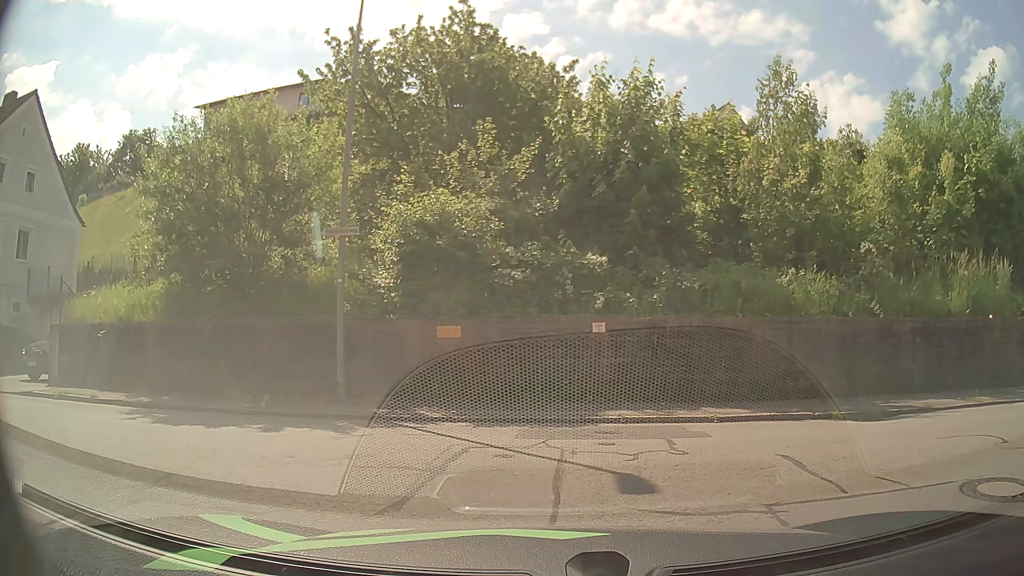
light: Day
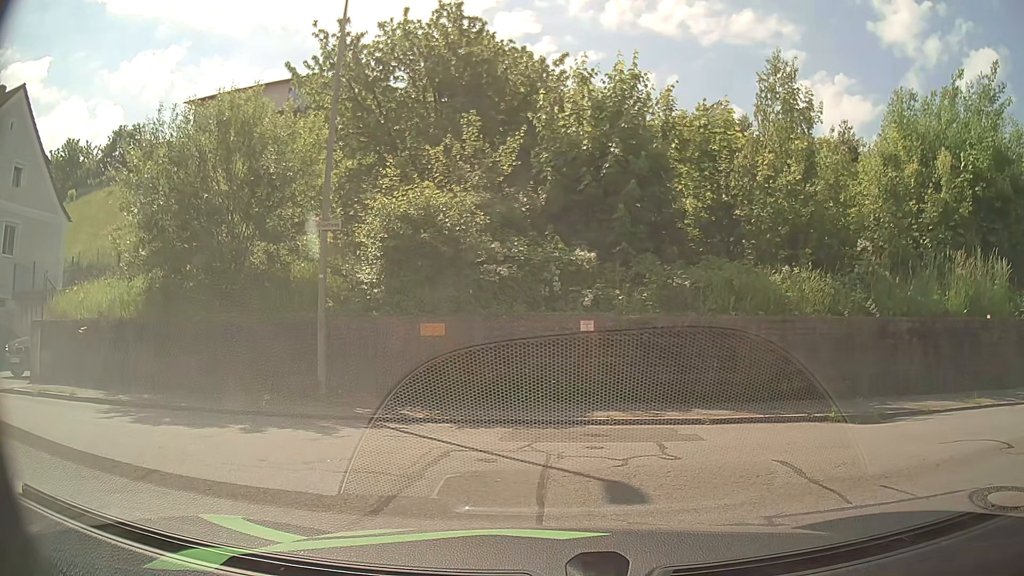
(0.0, +0.3) m; 0°
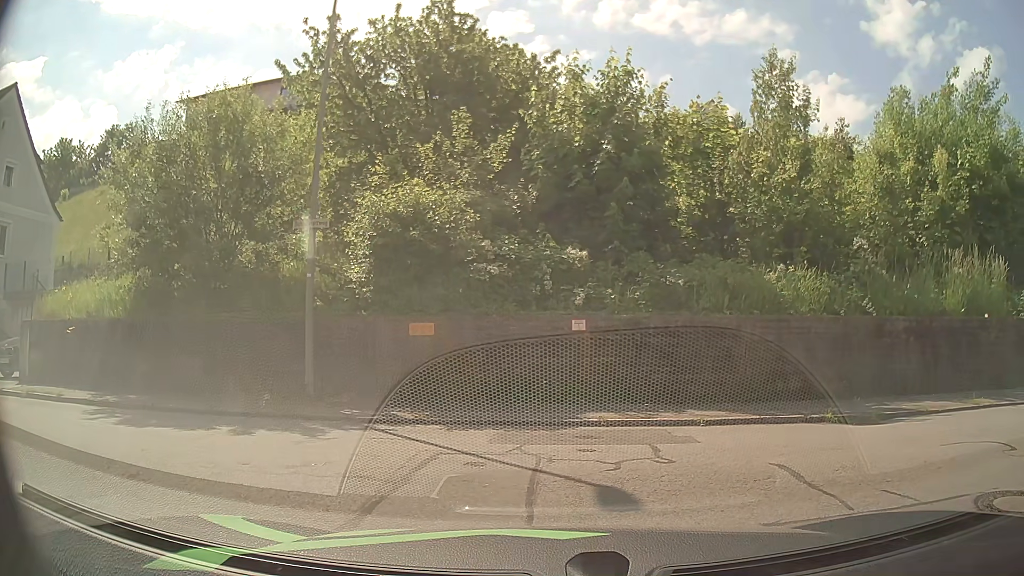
(0.0, +0.2) m; 0°
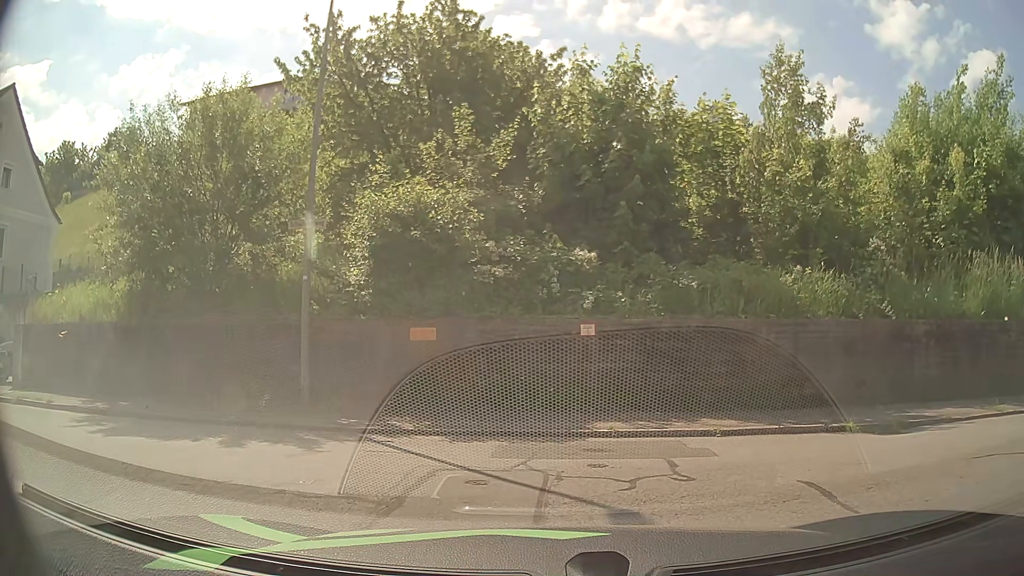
(0.0, +0.5) m; 0°
